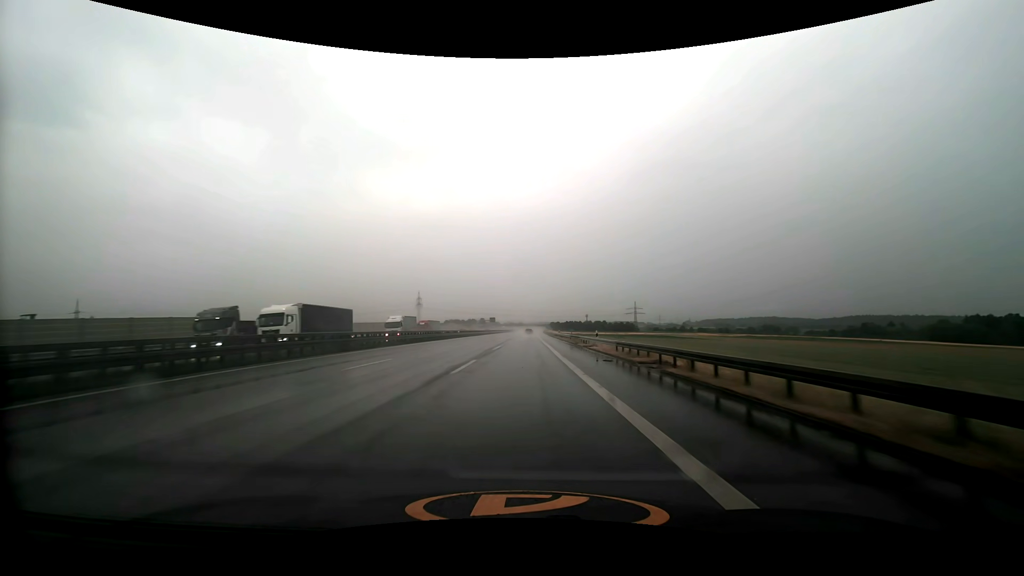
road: motorway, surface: asphalt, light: Day
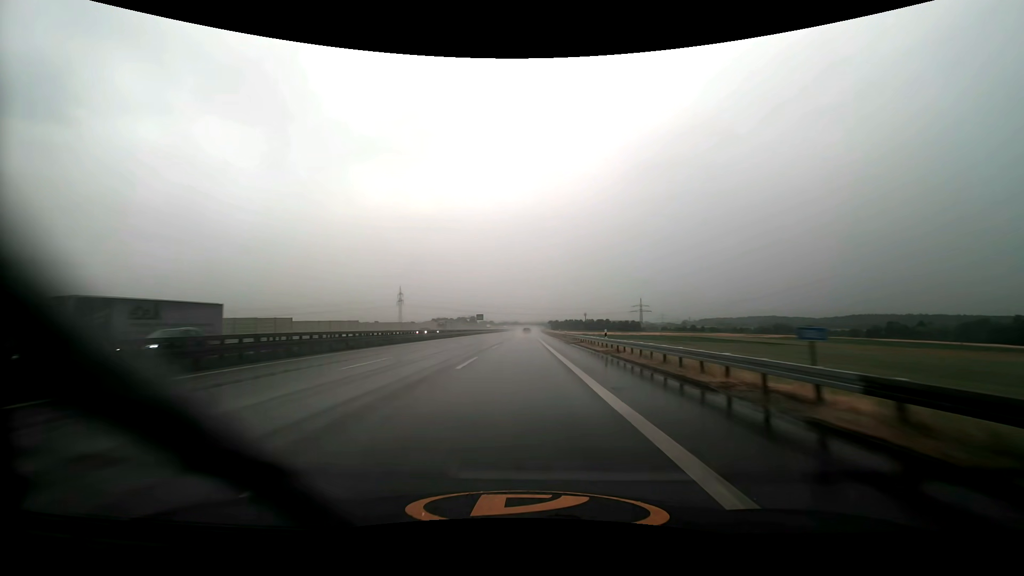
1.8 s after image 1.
(+0.3, +53.5) m; +1°
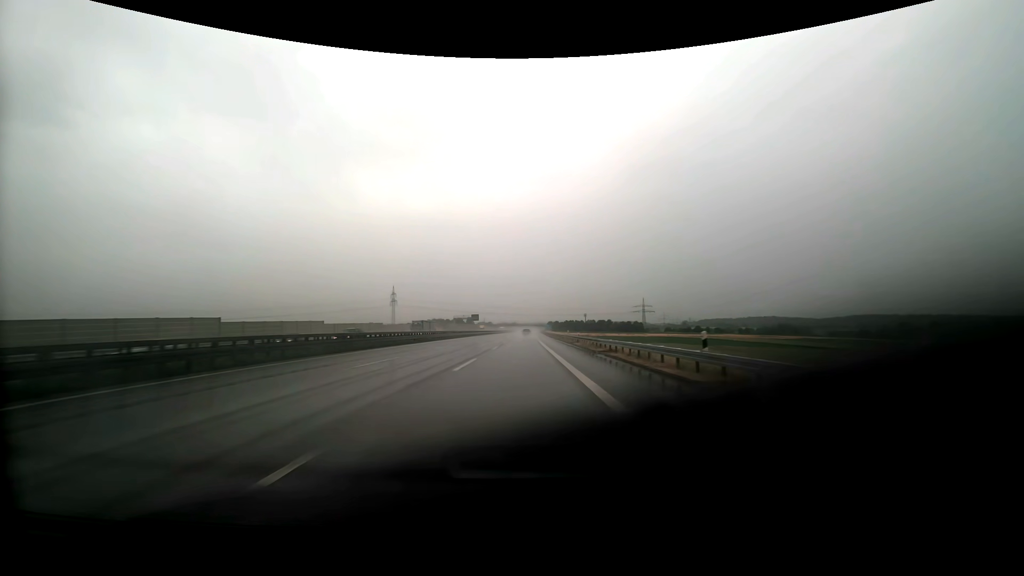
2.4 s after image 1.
(0.0, +17.8) m; 0°
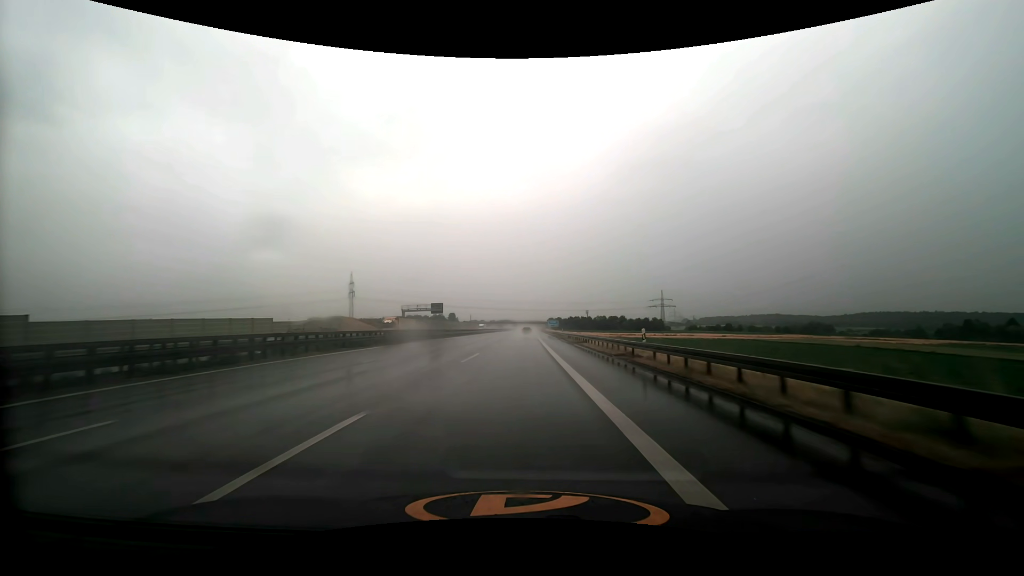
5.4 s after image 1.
(+0.4, +87.9) m; +1°
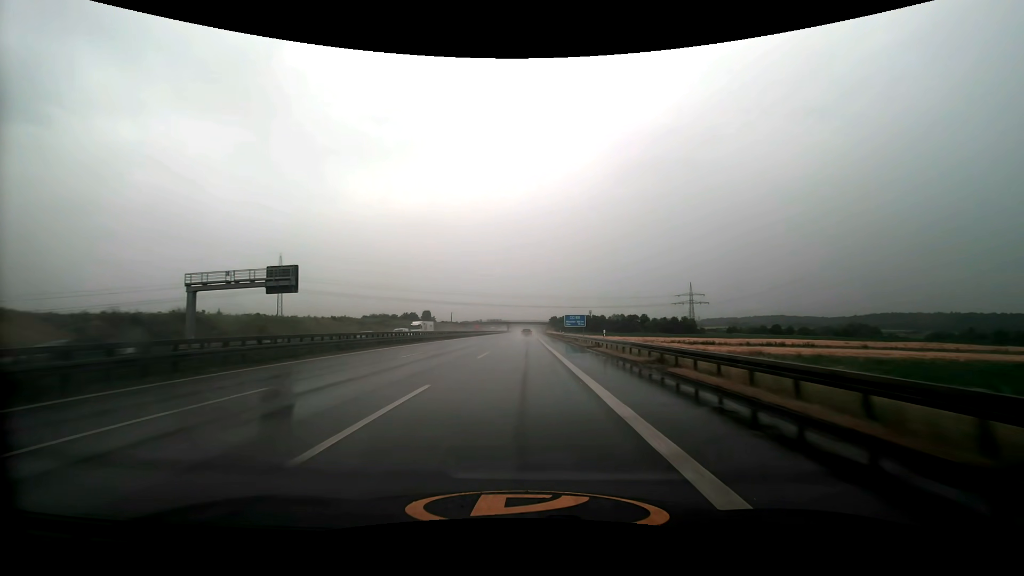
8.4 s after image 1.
(+0.2, +86.6) m; 0°
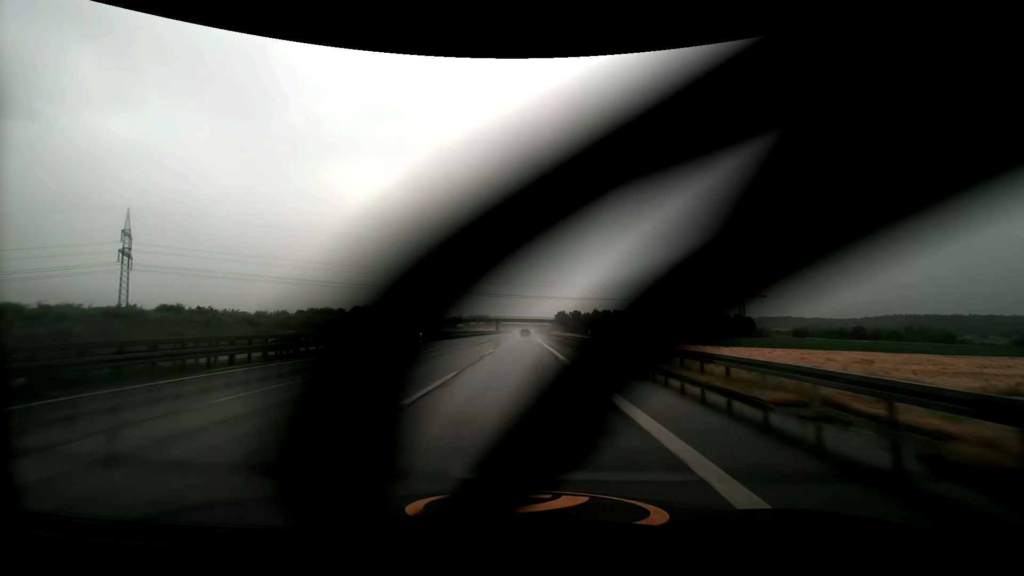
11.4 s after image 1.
(+0.2, +86.7) m; 0°
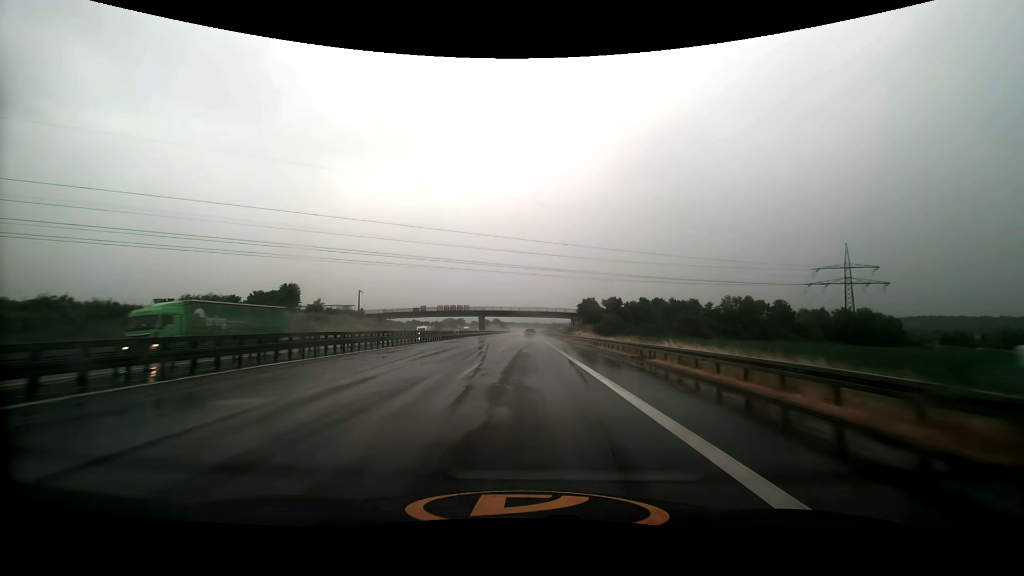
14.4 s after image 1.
(-0.3, +86.3) m; 0°
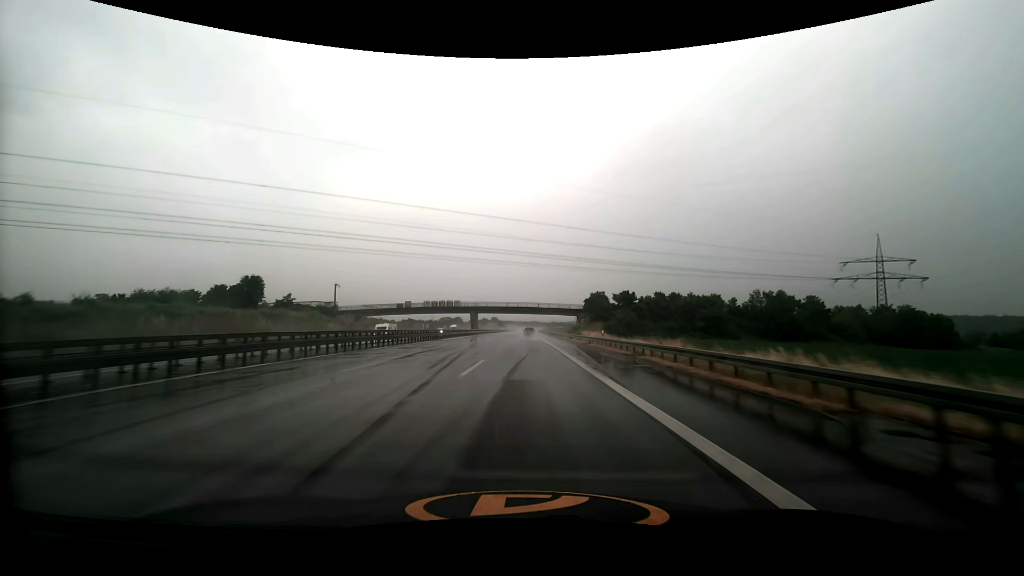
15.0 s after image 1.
(0.0, +17.2) m; 0°
(0, +10) (0, +20) (0, +30) (0, +40) (0, +50) (0, +60) (0, +70) (0, +80) (0, +90) (0, +100) m
